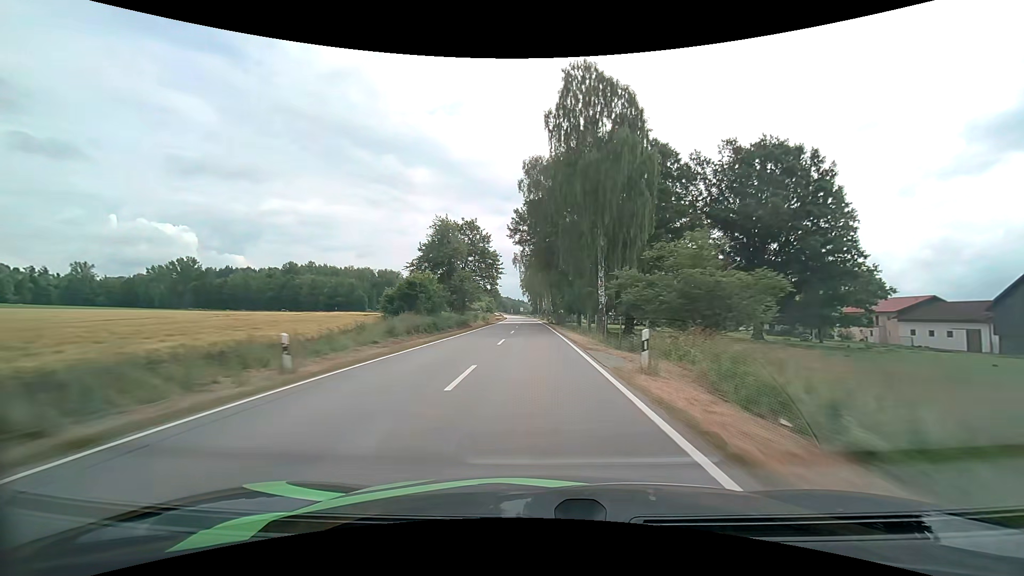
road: tertiary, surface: asphalt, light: Day
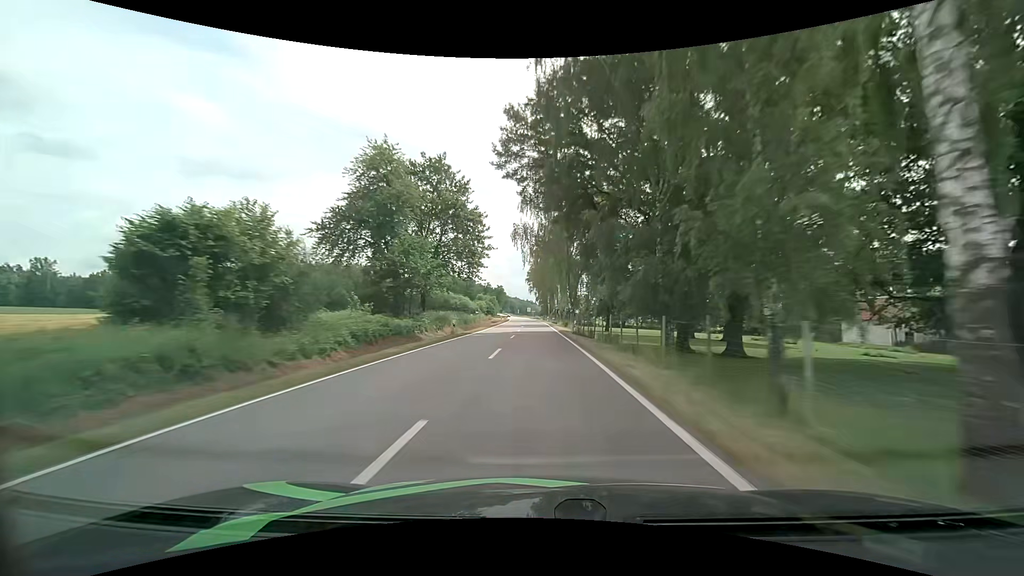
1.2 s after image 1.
(-0.3, +31.2) m; -1°
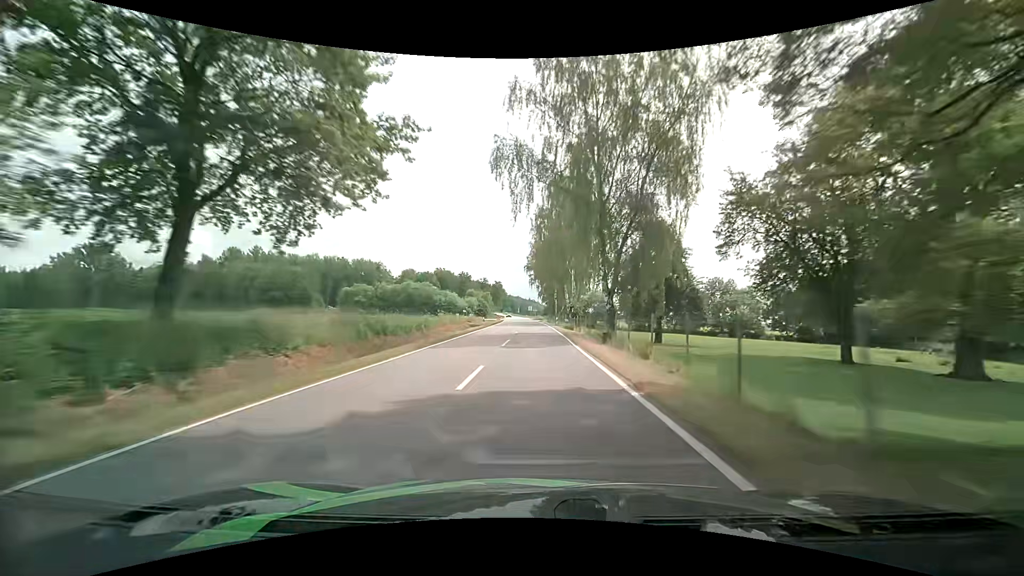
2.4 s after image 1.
(-0.1, +30.8) m; 0°
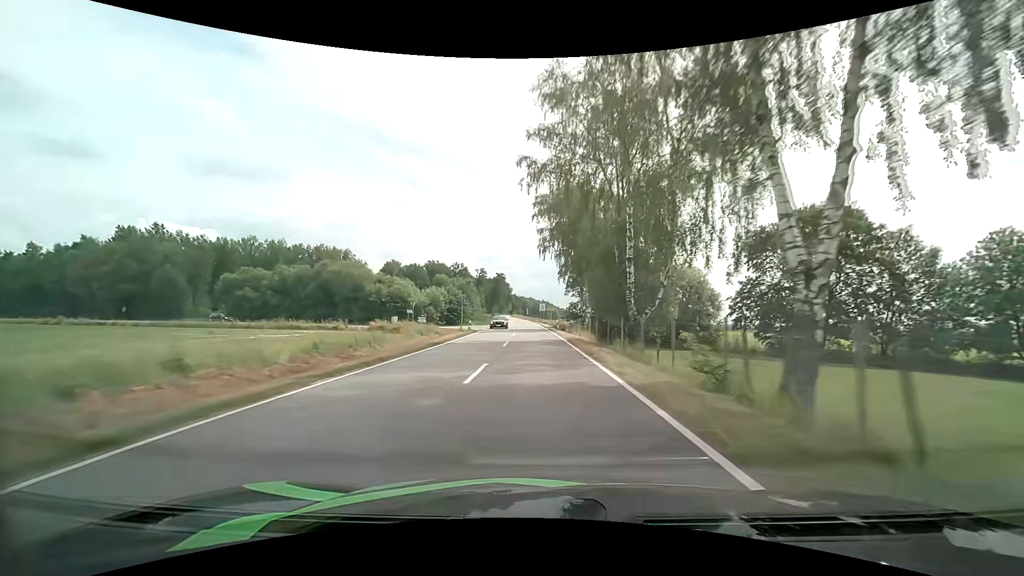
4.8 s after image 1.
(-0.7, +61.2) m; -1°
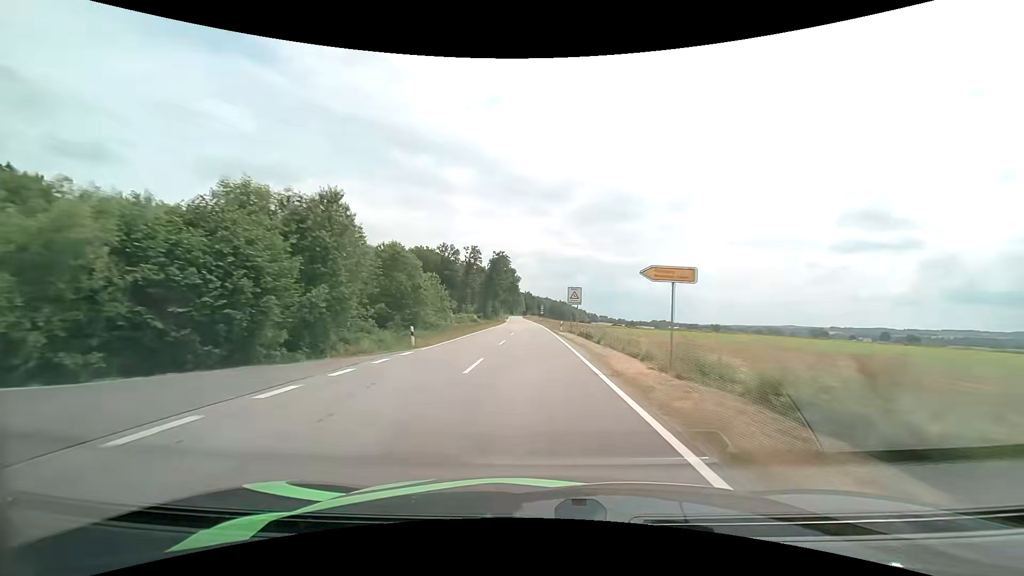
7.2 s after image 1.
(-1.0, +60.9) m; -2°
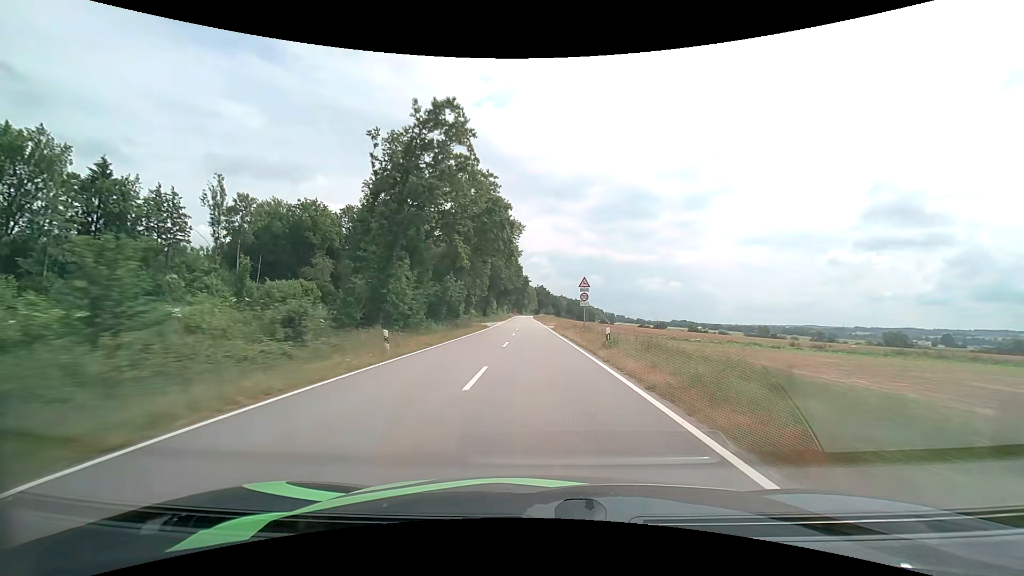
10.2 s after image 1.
(-1.7, +76.8) m; -2°
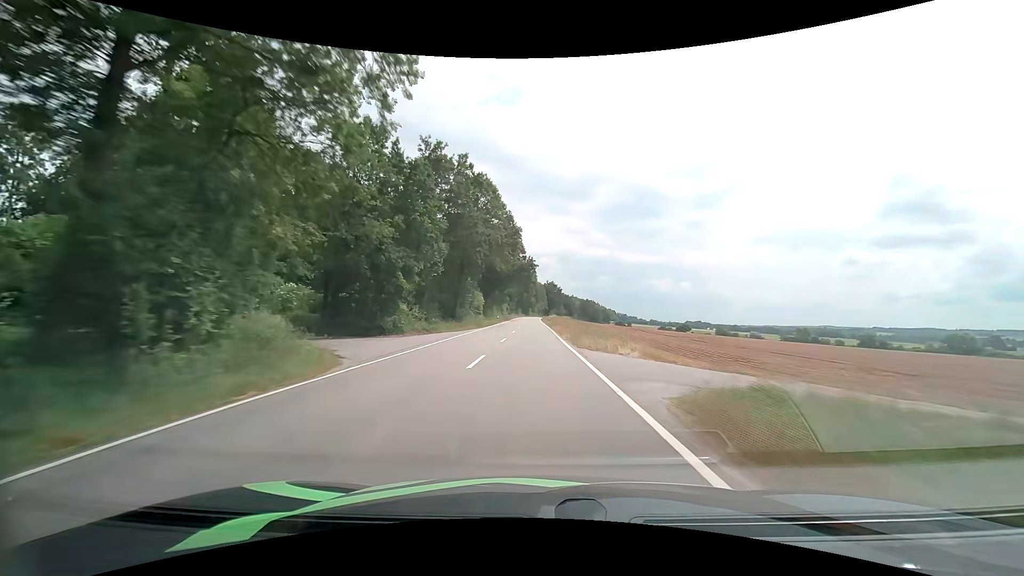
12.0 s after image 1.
(-0.3, +46.7) m; -1°
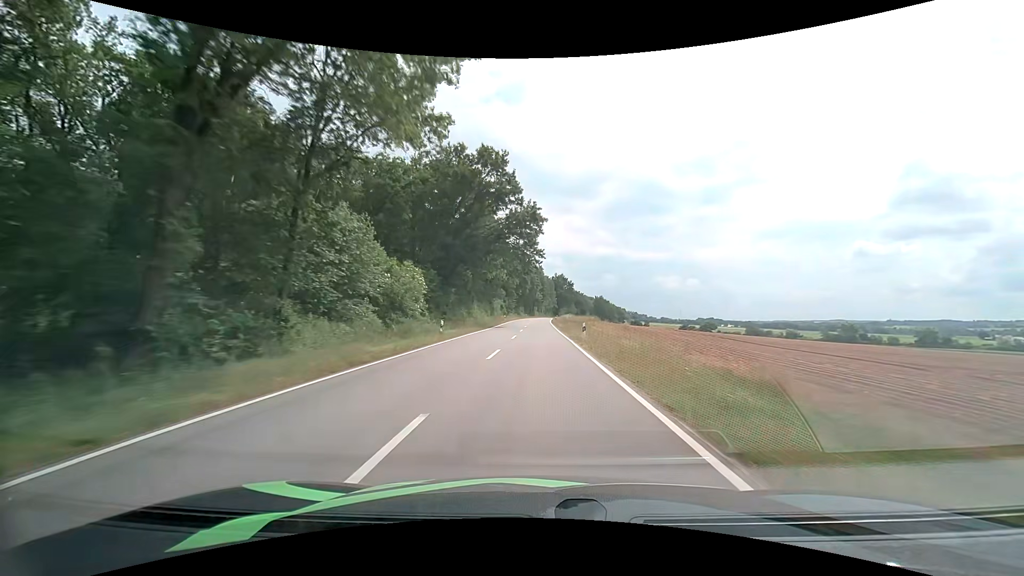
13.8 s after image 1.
(-0.3, +47.0) m; 0°
(0, +10) (0, +20) (0, +30) (0, +40) (0, +50) (0, +60) (0, +70) (0, +80) (0, +90) (+1, +100) m
